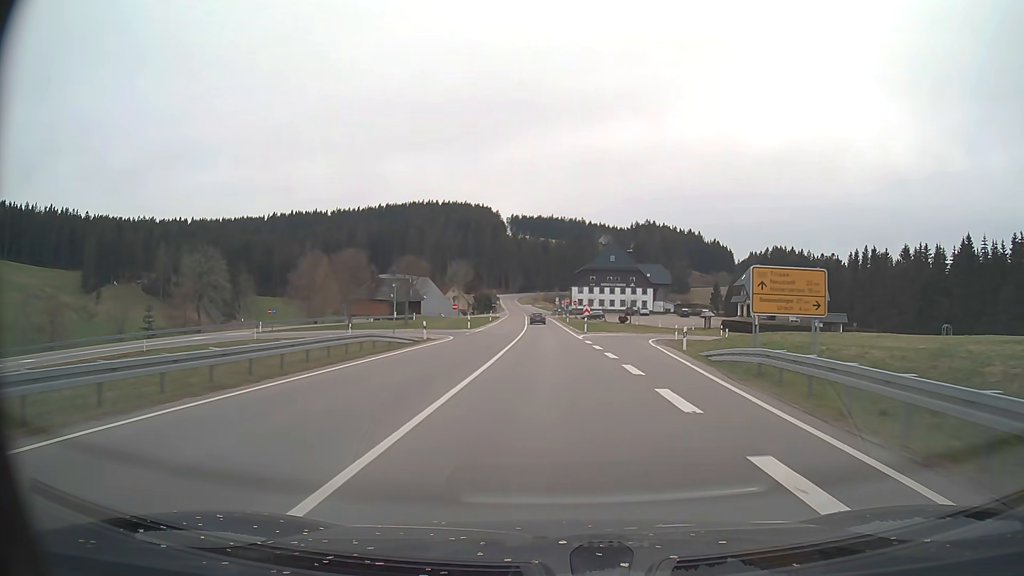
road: primary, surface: asphalt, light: Day
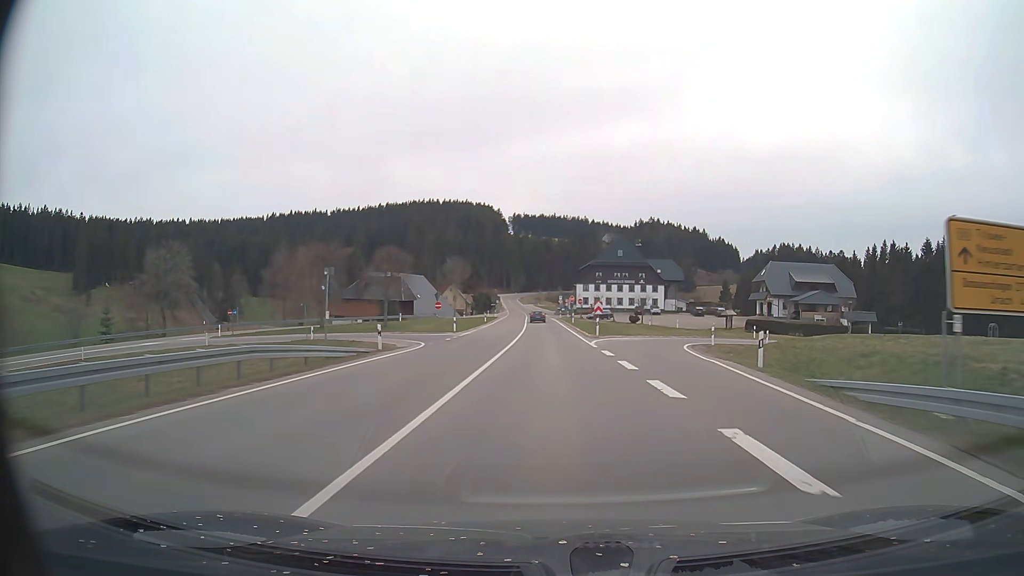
(0.0, +10.6) m; 0°
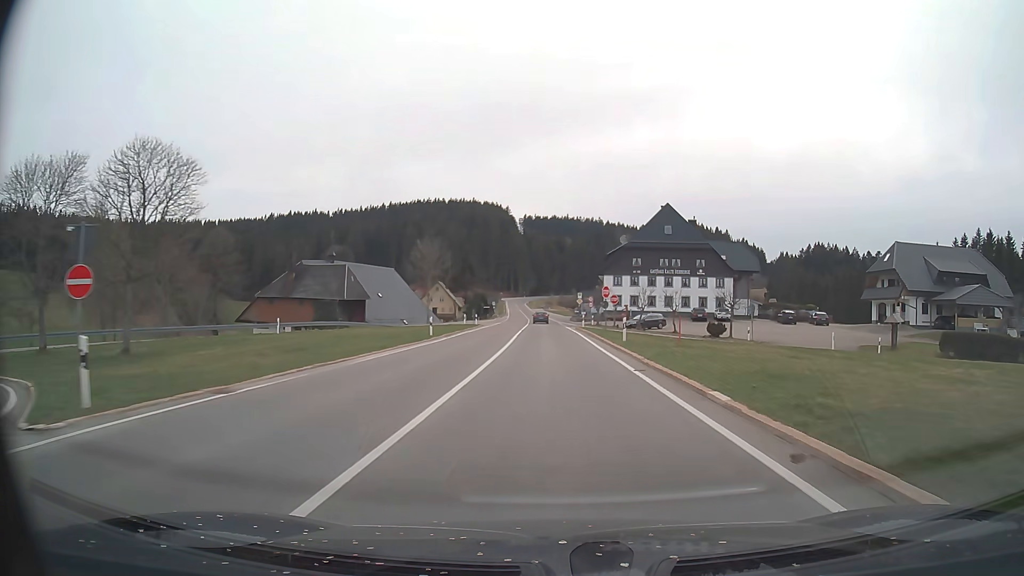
(-0.3, +42.2) m; -1°
(0, +10) (0, +20) (0, +30) (0, +40) (0, +50) (0, +60) (-1, +70) (-1, +80) (-1, +90) (-1, +100) m
